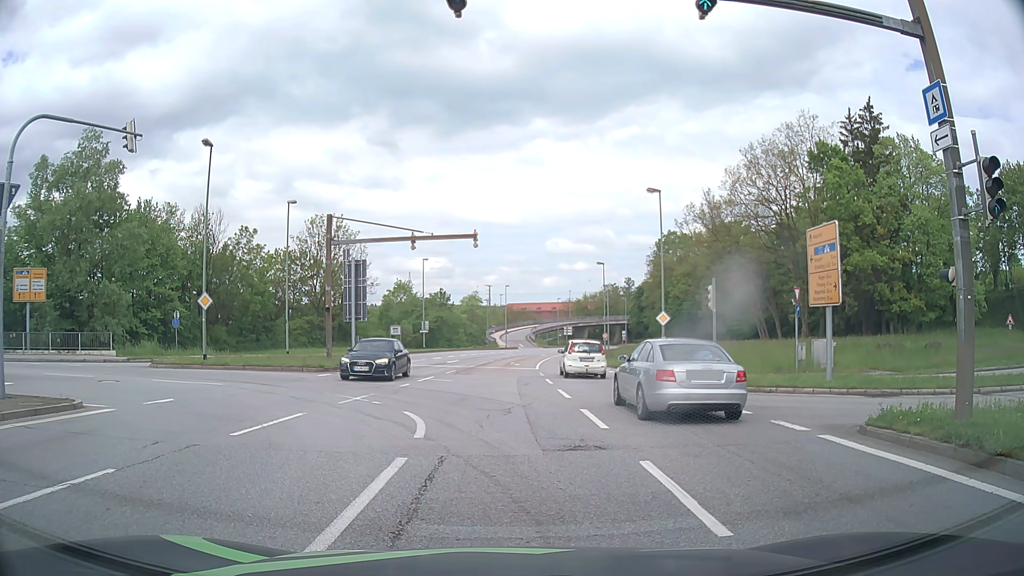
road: primary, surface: asphalt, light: Day
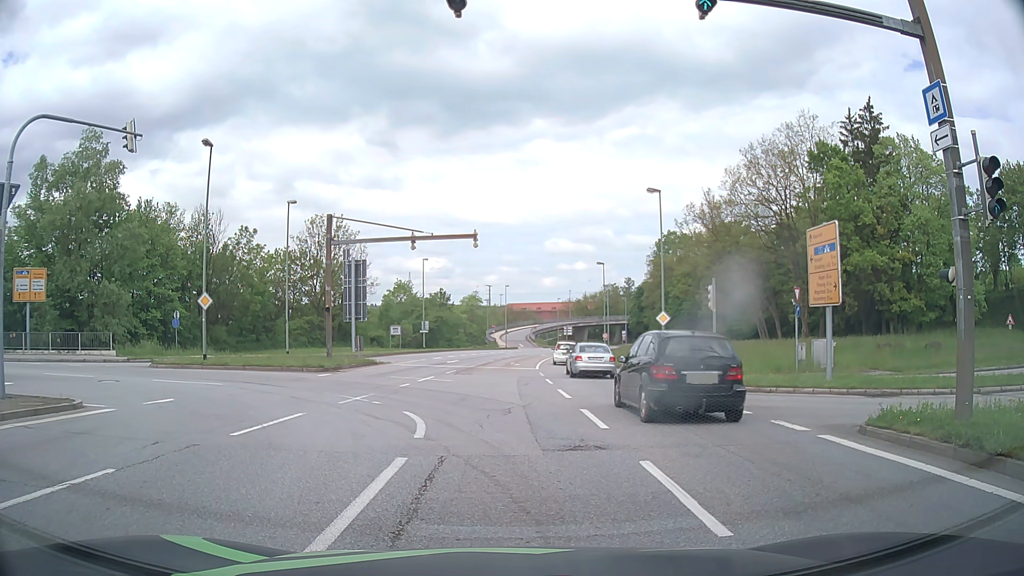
(0.0, 0.0) m; 0°
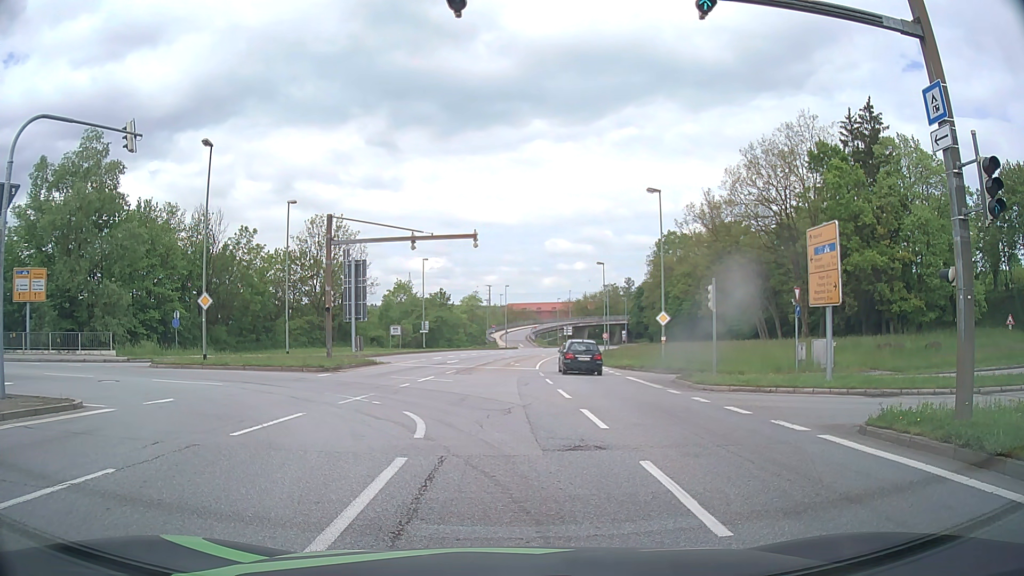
(0.0, 0.0) m; 0°
(0, +10) (-4, +19) (-13, +24) (-23, +25) (-33, +26) (-43, +27) (-52, +29) (-62, +30) (-72, +32) (-82, +34) m
